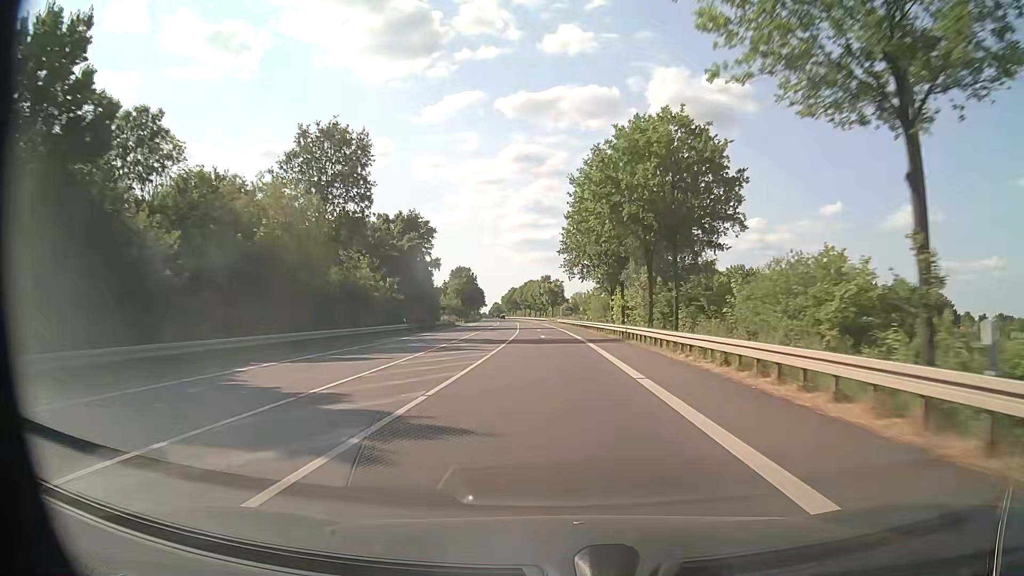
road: primary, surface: asphalt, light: Day
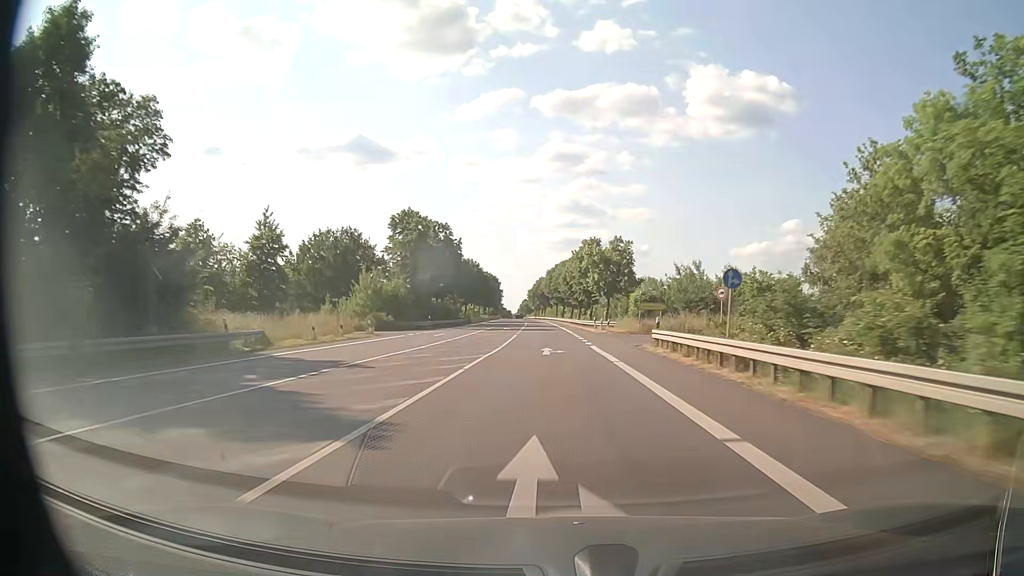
(-2.1, +79.0) m; -3°
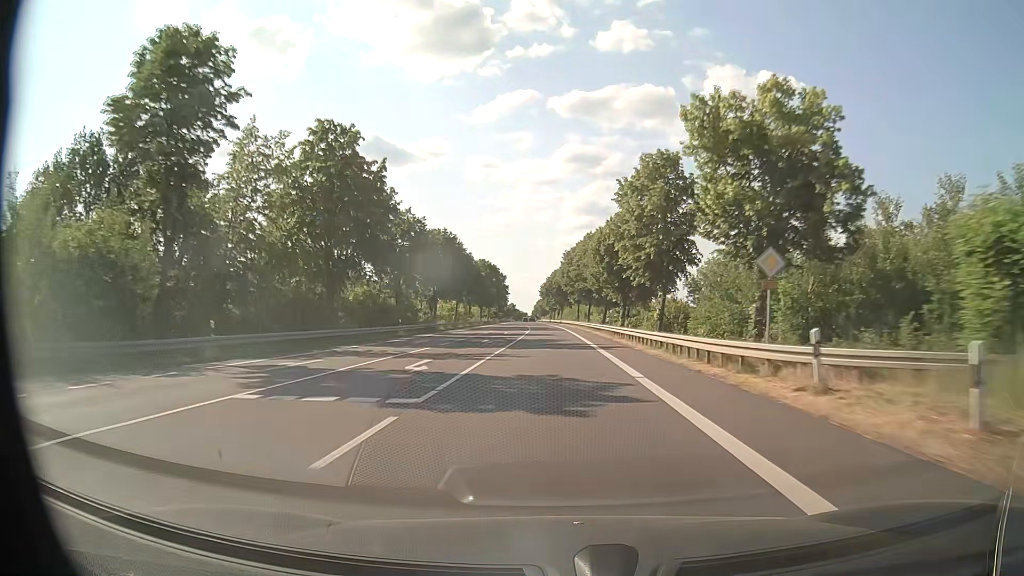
(-0.7, +47.6) m; -2°
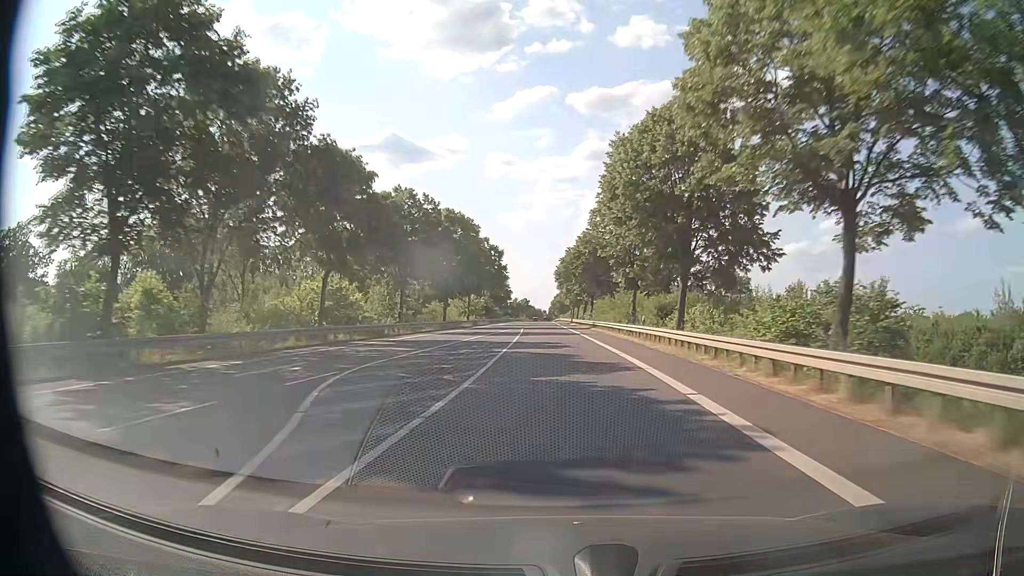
(-0.9, +63.3) m; -2°
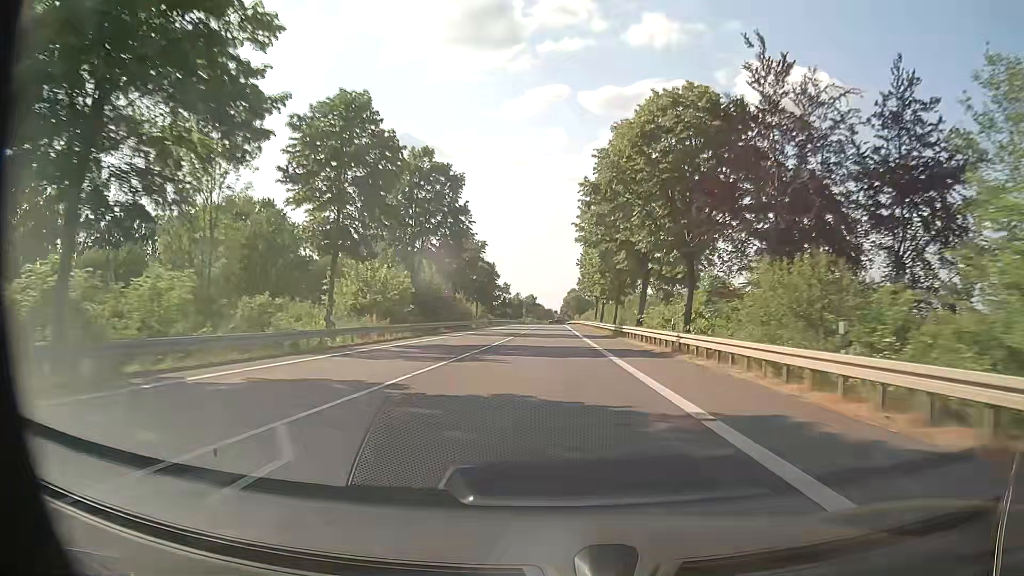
(-0.9, +62.5) m; -1°
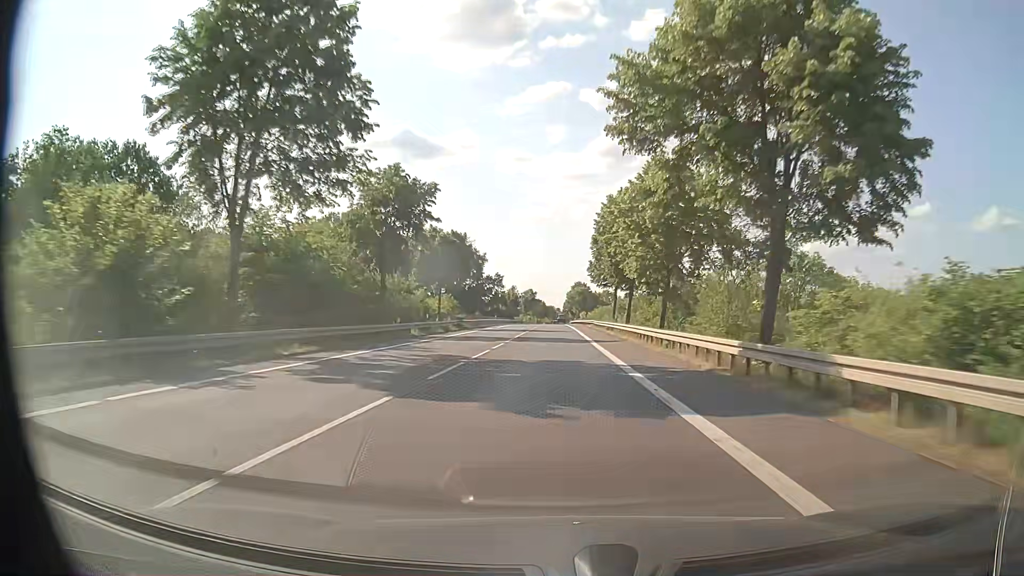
(0.0, +30.5) m; 0°
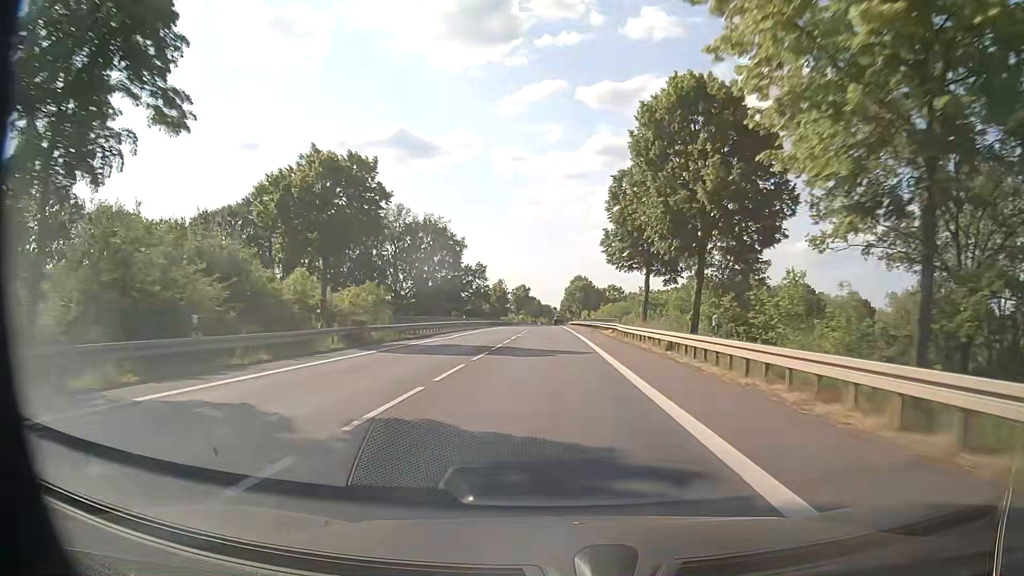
(+0.3, +29.7) m; +1°
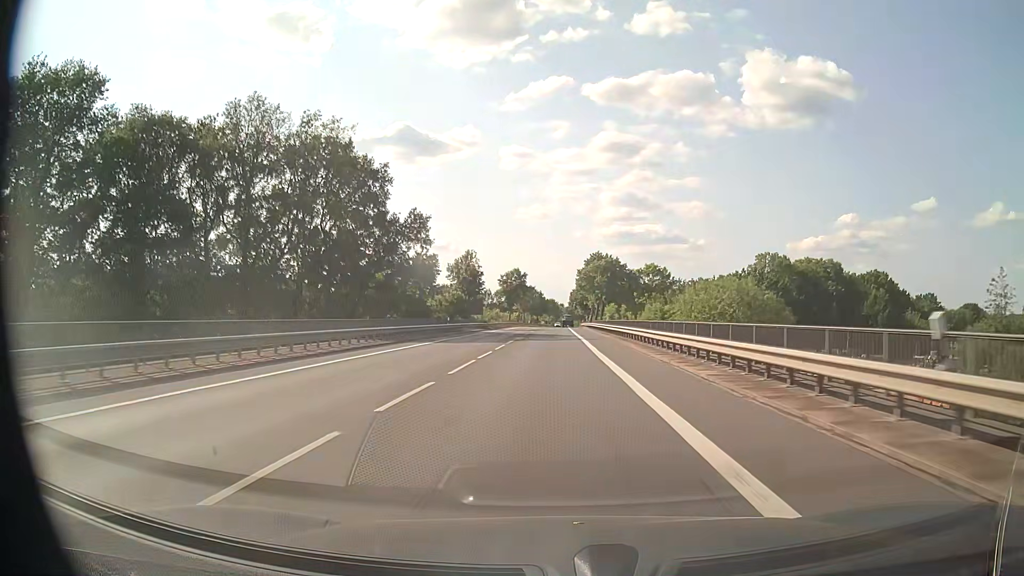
(0.0, +58.5) m; -1°
(0, +10) (0, +20) (0, +30) (0, +40) (0, +50) (0, +60) (0, +70) (0, +80) (0, +90) (+1, +100) m
